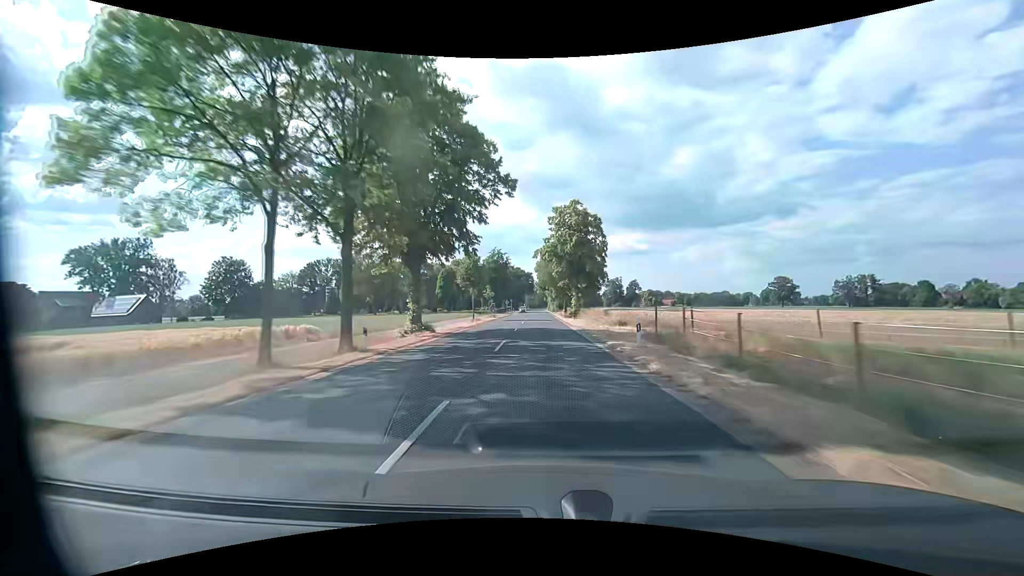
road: secondary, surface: asphalt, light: Day
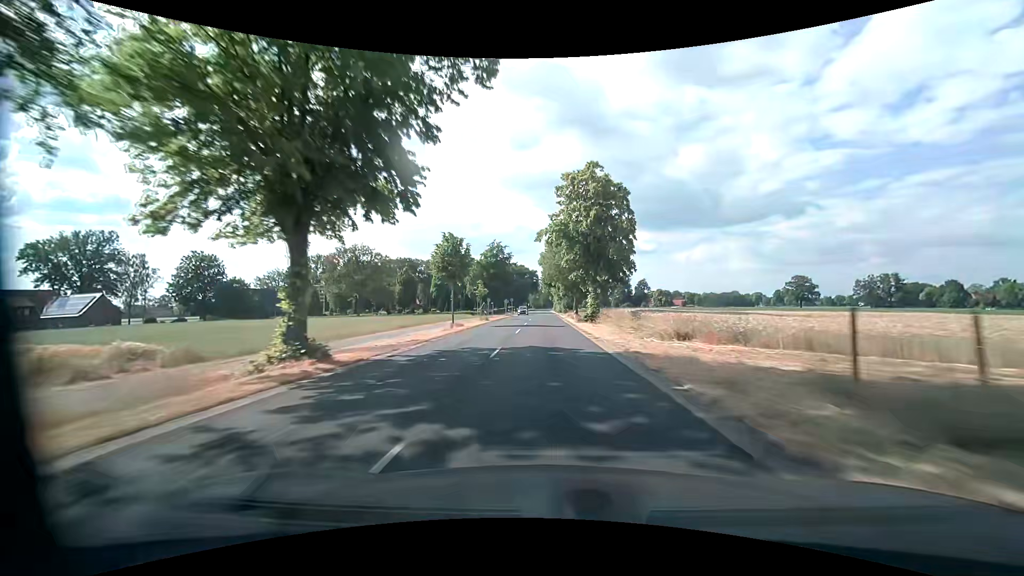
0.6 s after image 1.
(0.0, +14.0) m; 0°
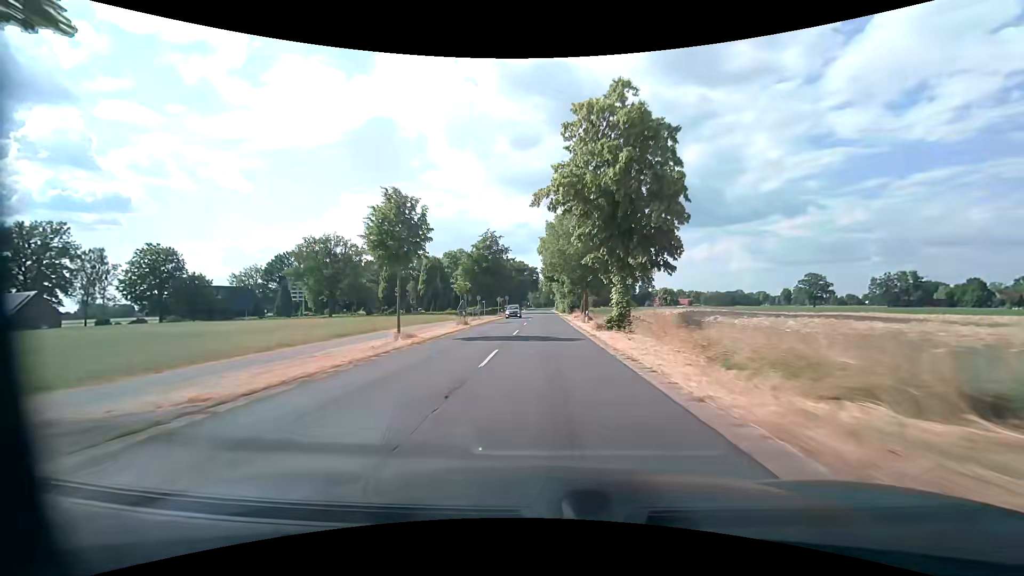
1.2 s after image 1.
(0.0, +14.0) m; 0°
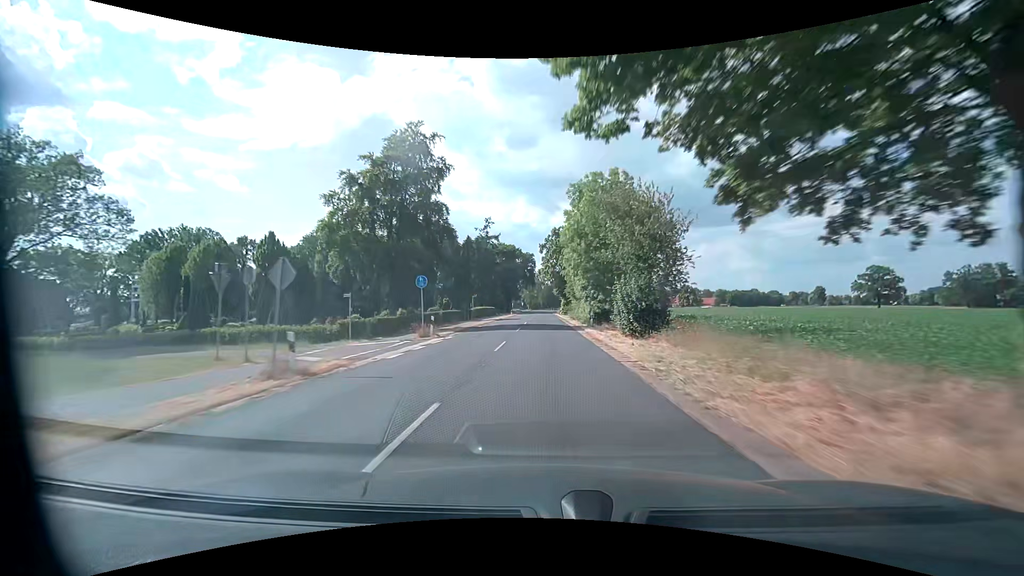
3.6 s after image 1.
(-0.2, +56.0) m; 0°
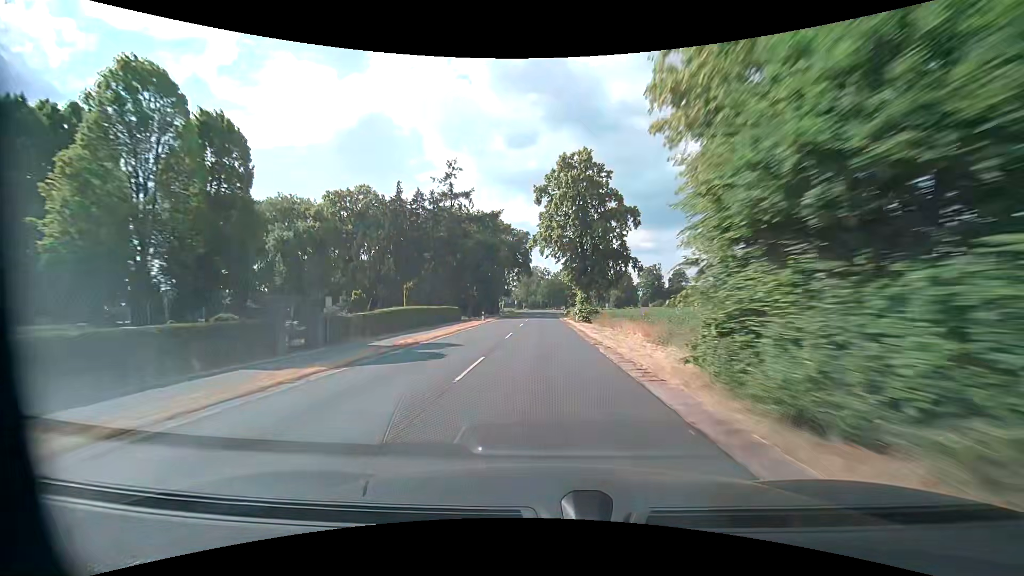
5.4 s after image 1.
(+0.2, +42.0) m; 0°
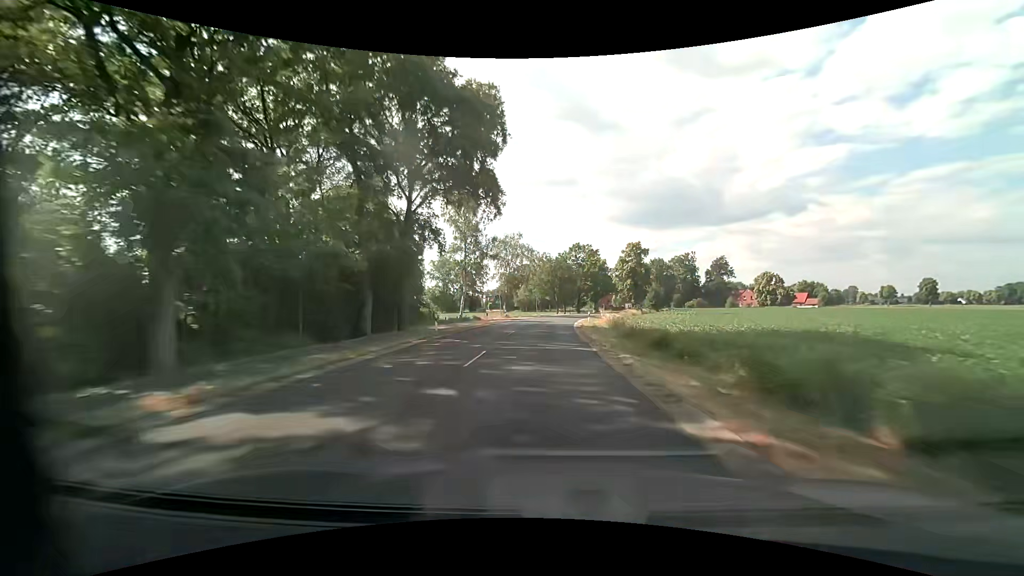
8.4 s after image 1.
(-0.1, +70.1) m; 0°
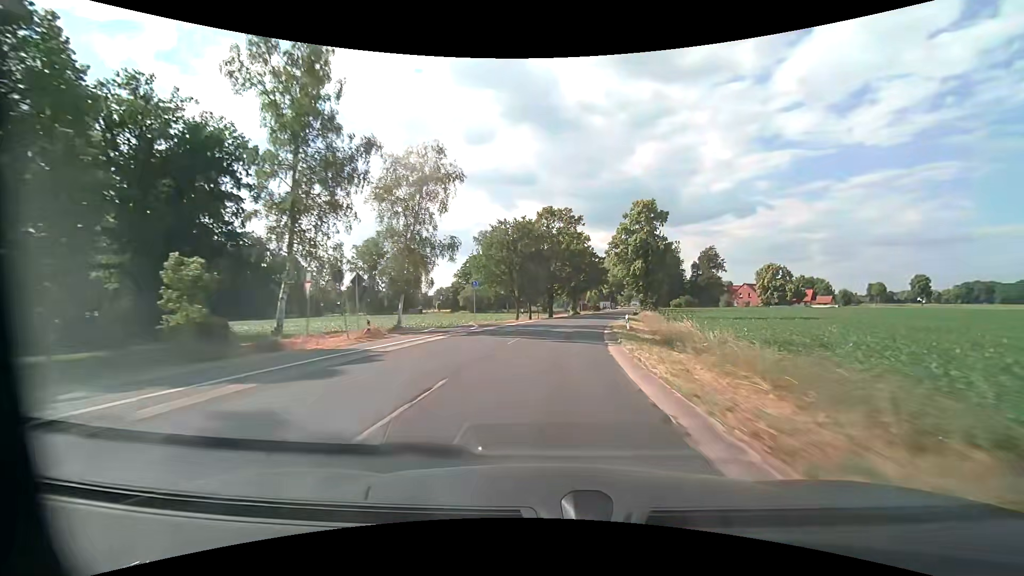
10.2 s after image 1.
(+0.6, +42.1) m; +4°
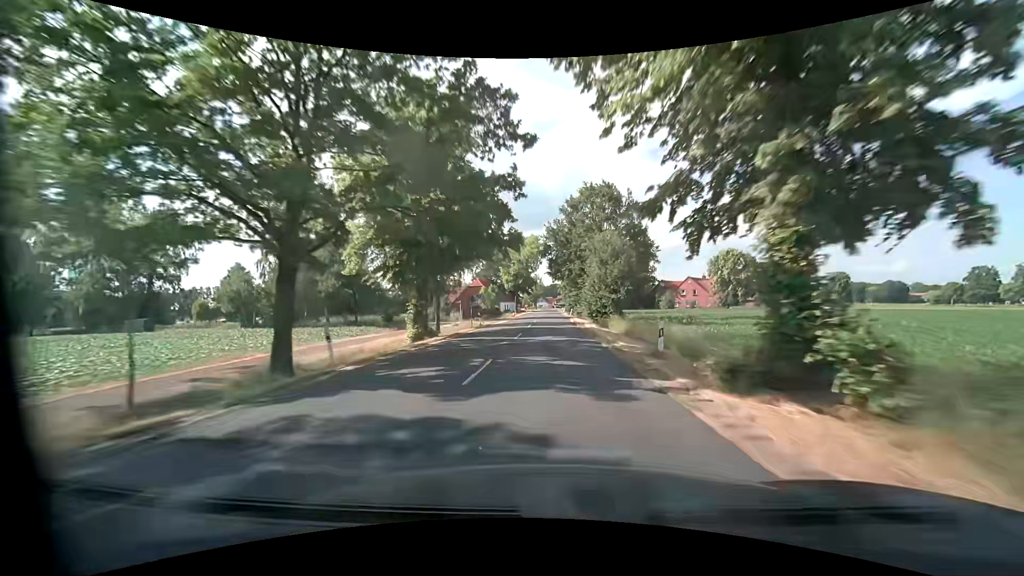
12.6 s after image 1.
(+6.6, +55.5) m; +12°
(0, +10) (0, +20) (0, +30) (0, +40) (+1, +50) (+1, +60) (+1, +70) (+1, +80) (+1, +90) (+2, +100) m
